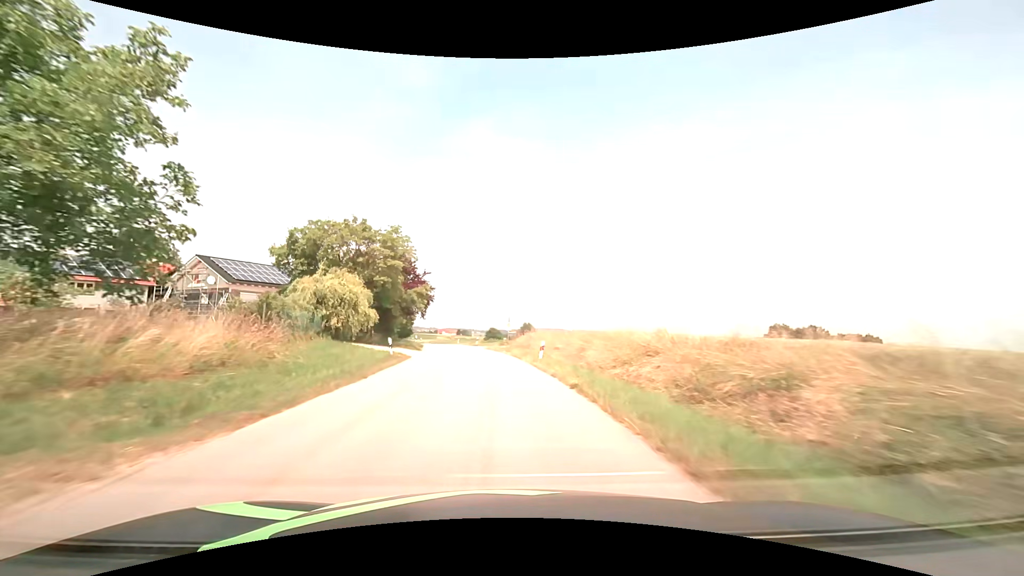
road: tertiary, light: Day
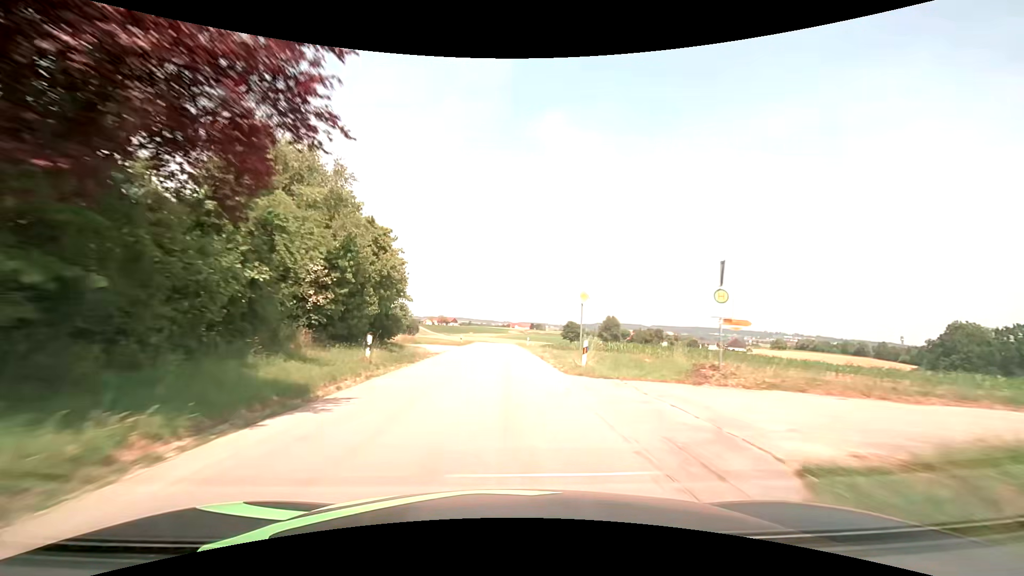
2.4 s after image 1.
(-3.5, +42.6) m; -8°
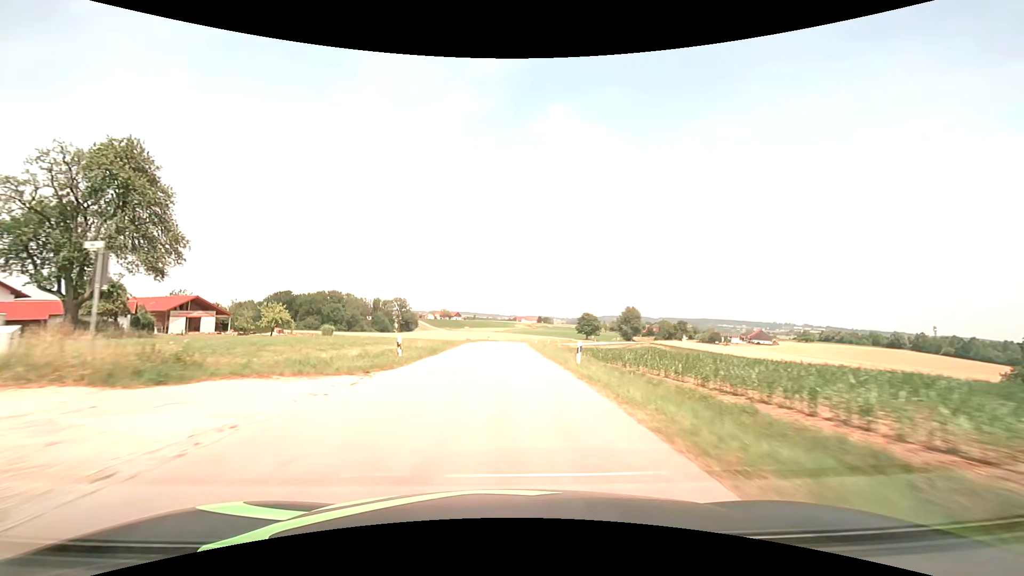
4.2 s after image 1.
(-0.3, +32.3) m; -1°
(0, +10) (0, +20) (0, +30) (0, +40) (0, +50) (+1, +60) (+1, +70) (+2, +80) (+3, +90) (+5, +100) m
